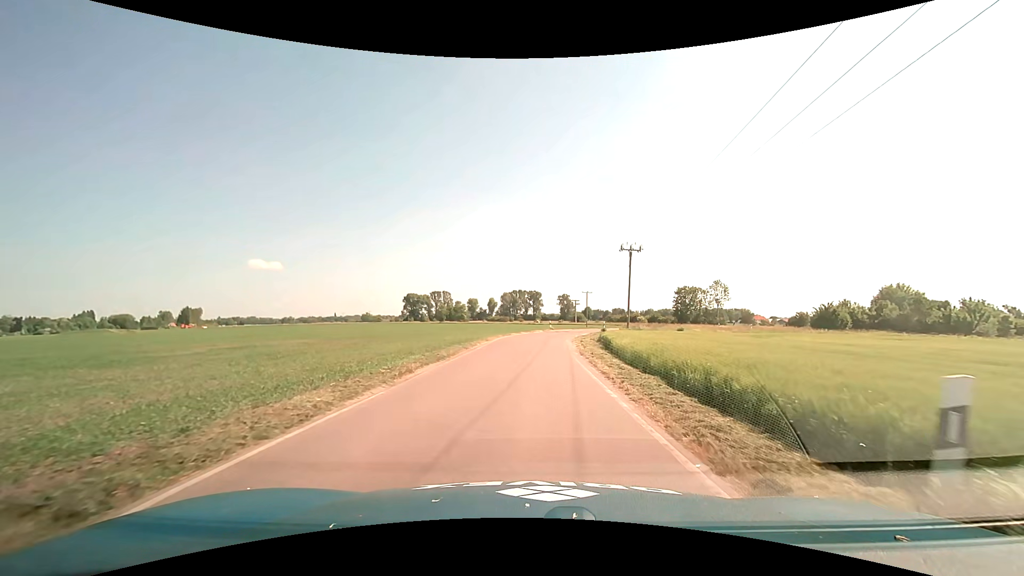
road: unclassified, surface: asphalt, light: Day
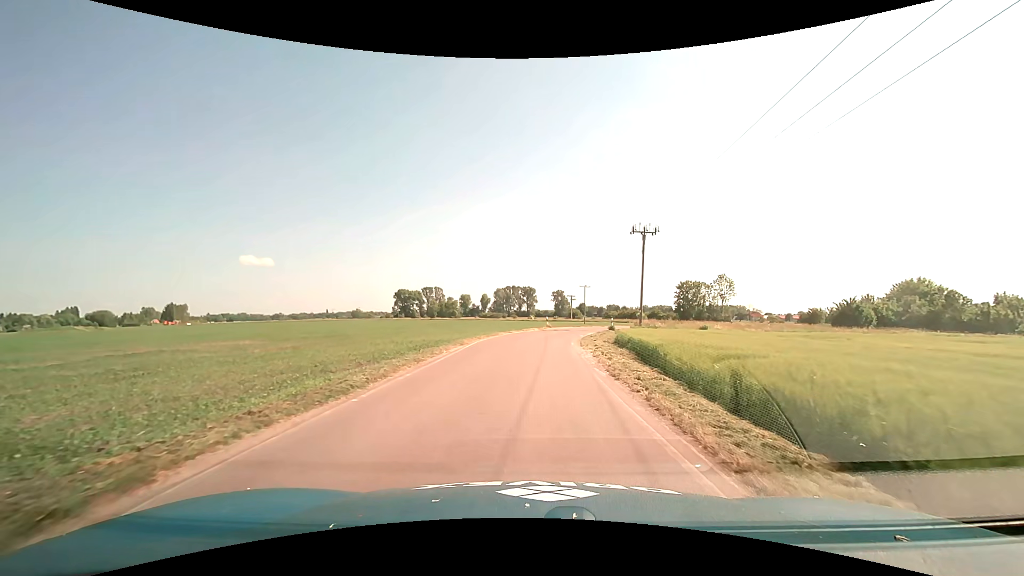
(+0.1, +9.3) m; +1°
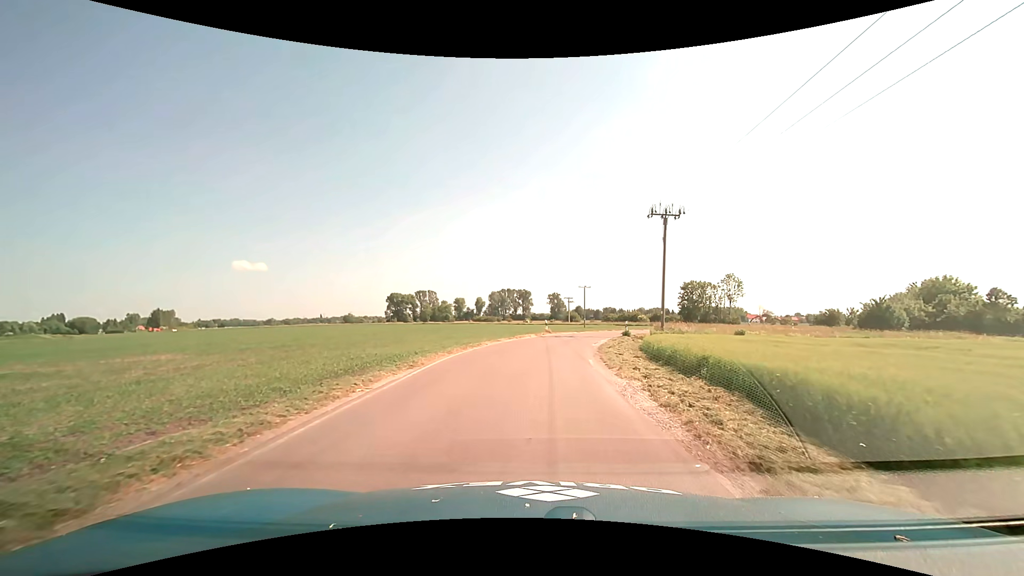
(0.0, +9.0) m; 0°
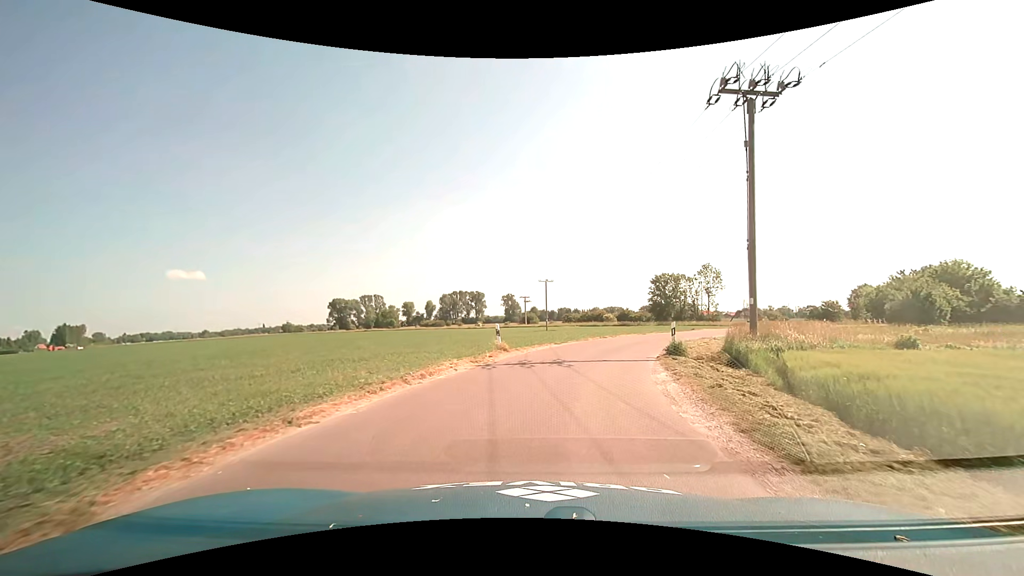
(+0.6, +21.0) m; +5°
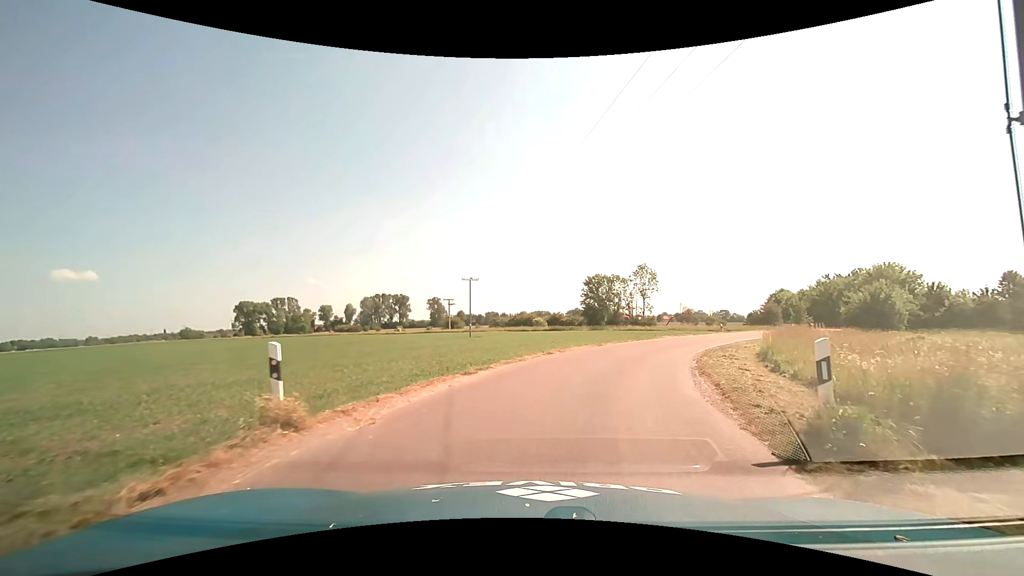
(+0.8, +12.3) m; +8°
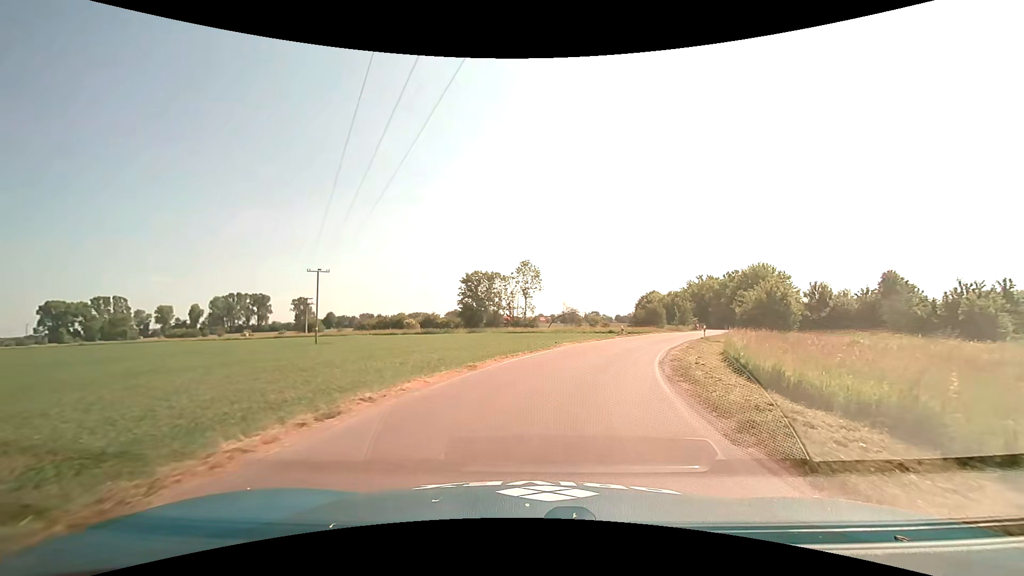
(+1.5, +12.6) m; +14°
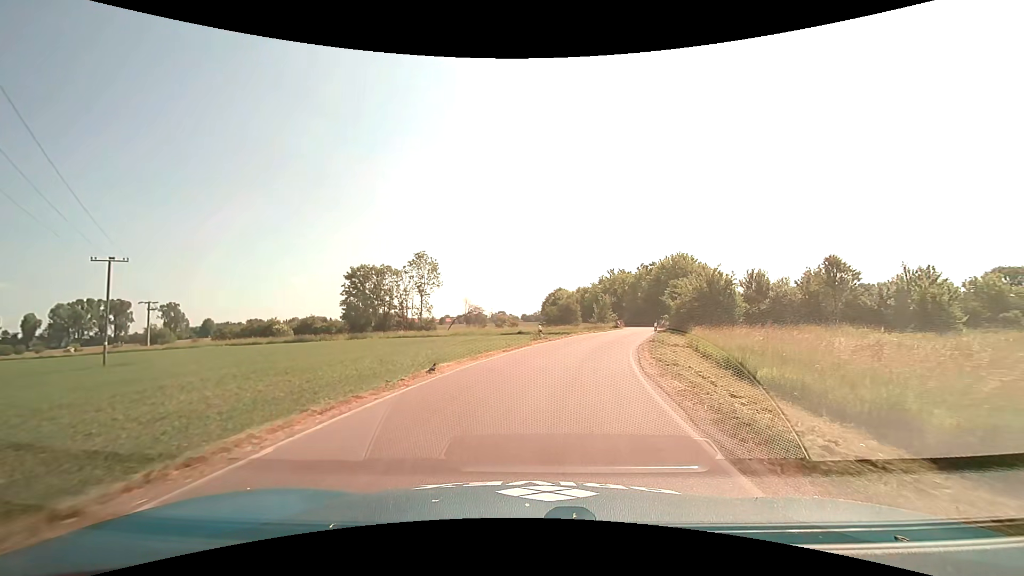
(+1.4, +13.8) m; +10°
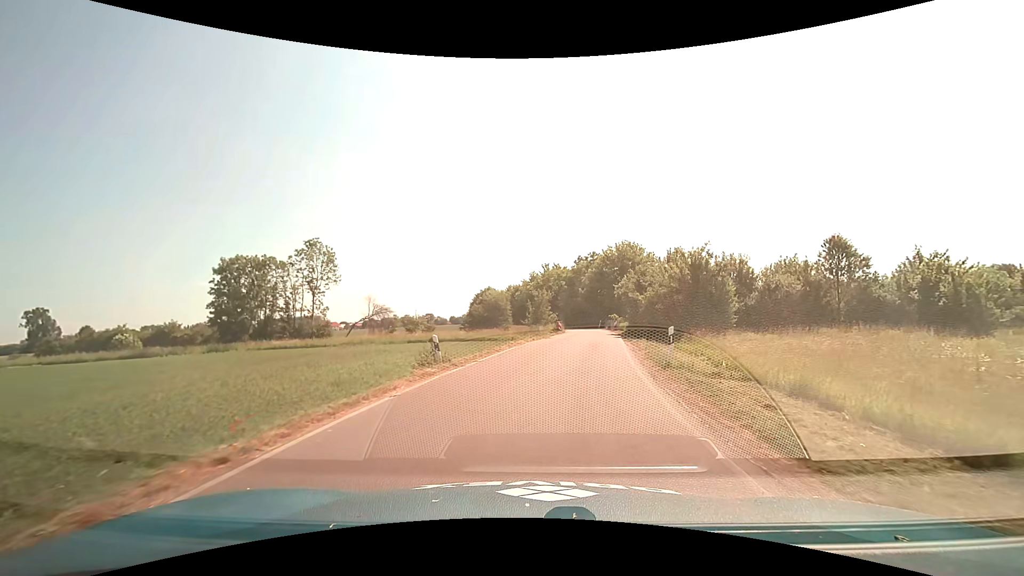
(+1.0, +14.9) m; +8°
(+1, +10) (+2, +20) (+4, +30) (+5, +40) (+6, +50) (+7, +60) (+7, +70) (+6, +80) (+3, +89) (+1, +99) m
